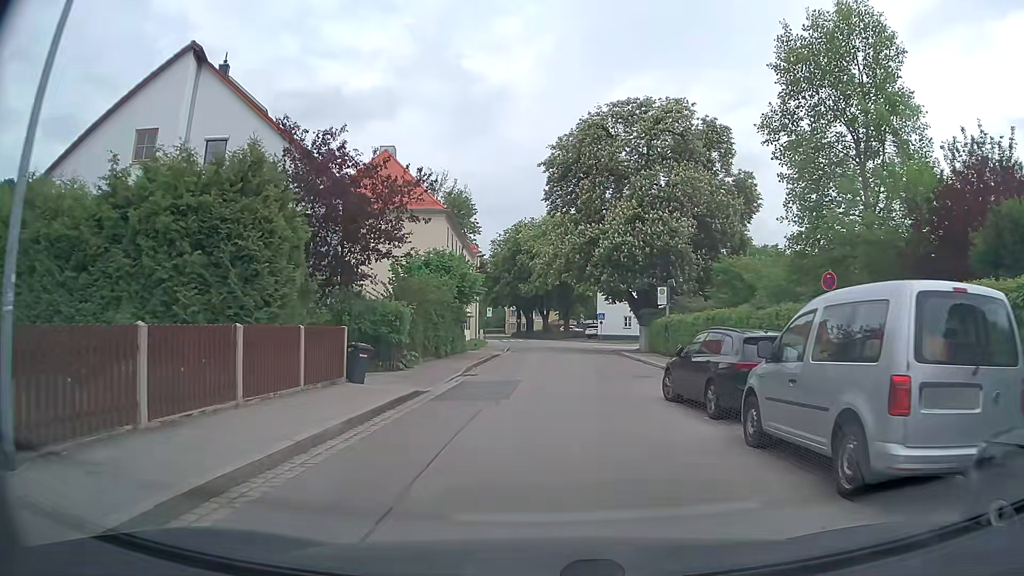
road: tertiary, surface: asphalt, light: Day
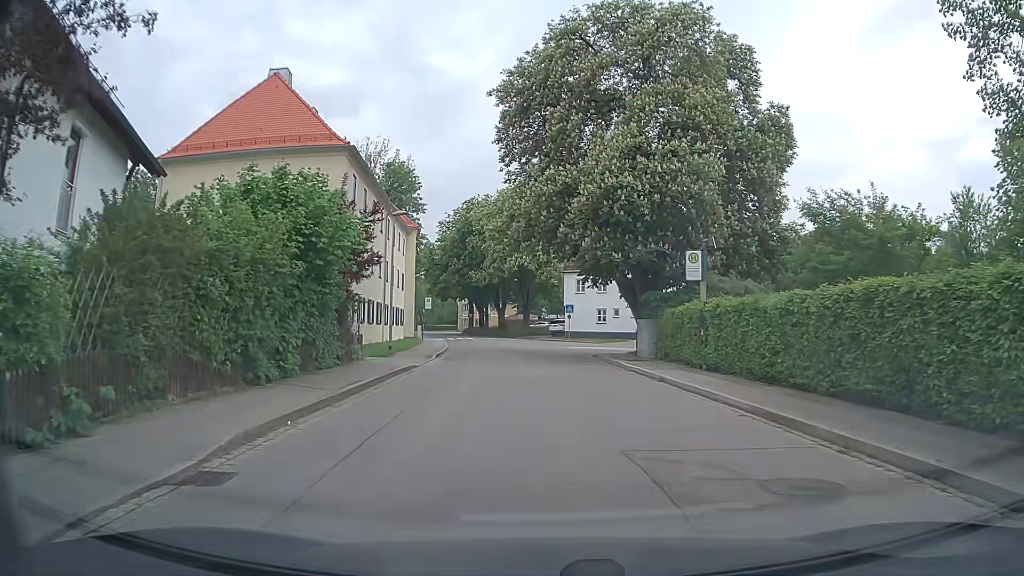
(+0.4, +15.2) m; +3°
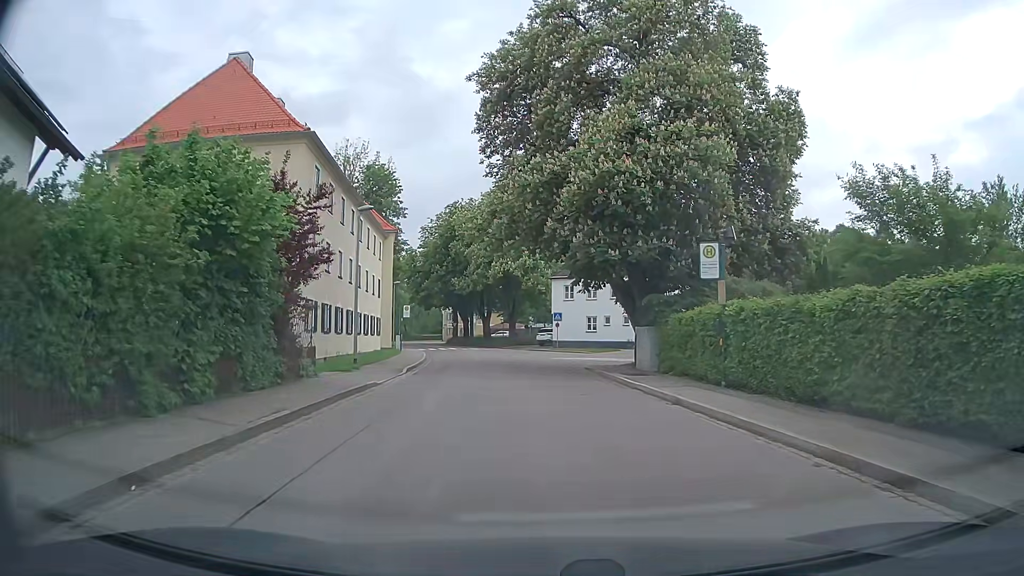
(+0.1, +3.6) m; +2°
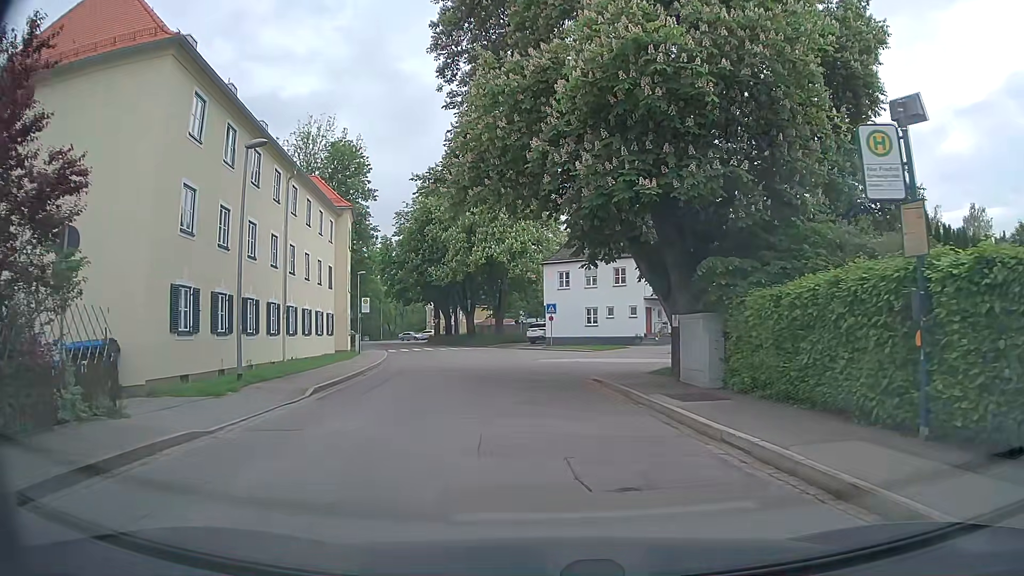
(0.0, +9.7) m; 0°
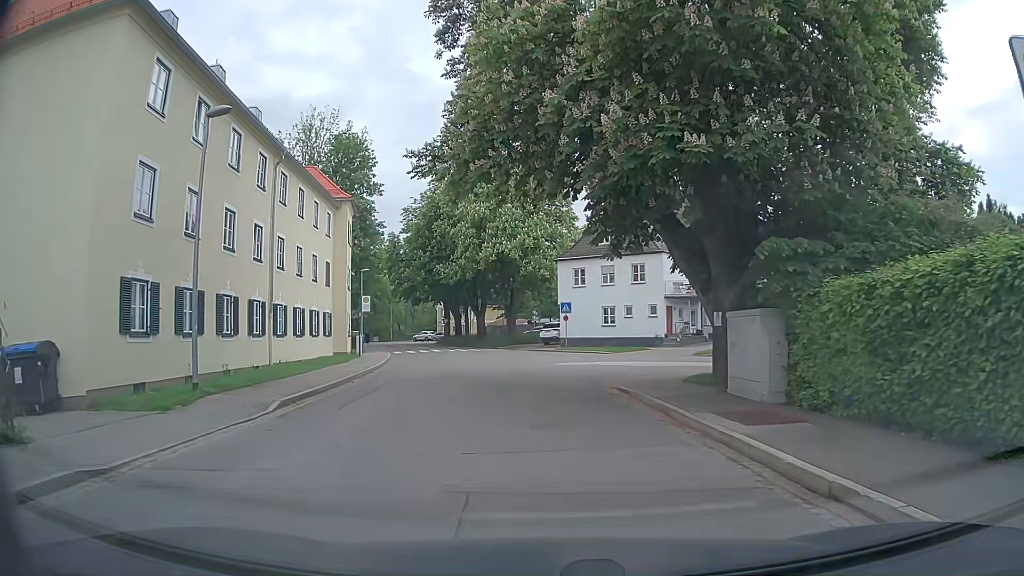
(-0.1, +3.0) m; -2°
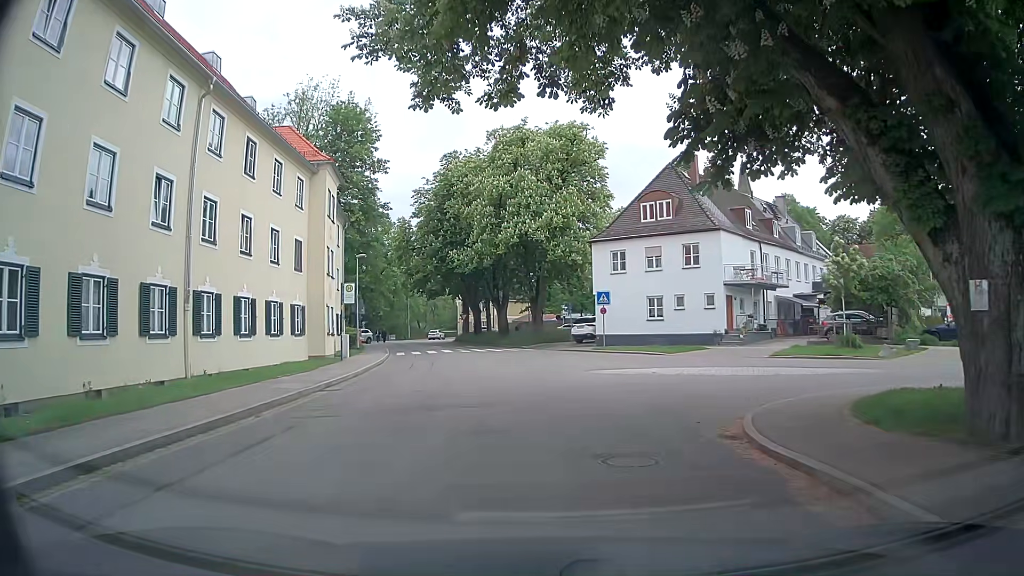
(-0.2, +8.8) m; -2°
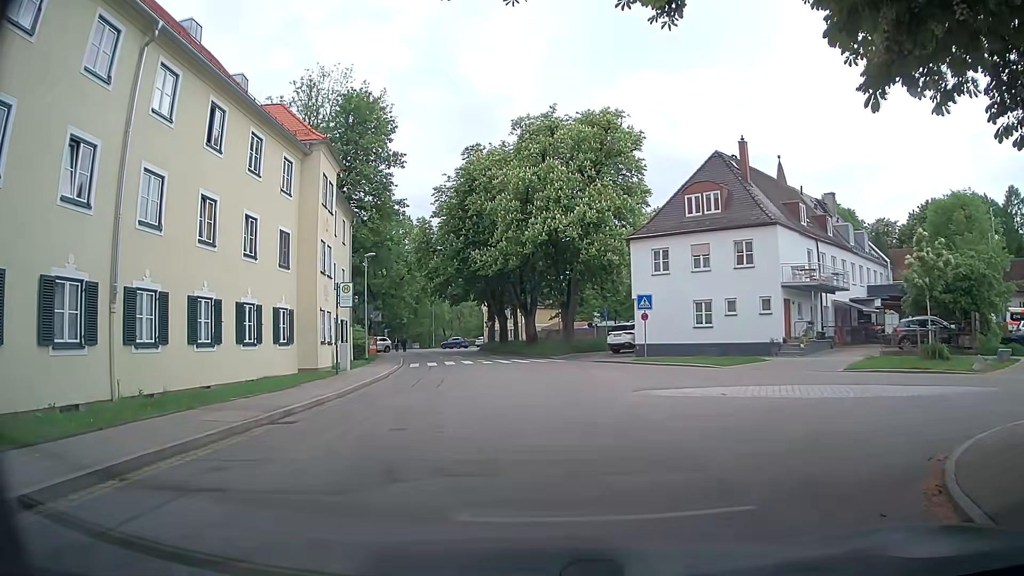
(-0.1, +4.9) m; -3°
